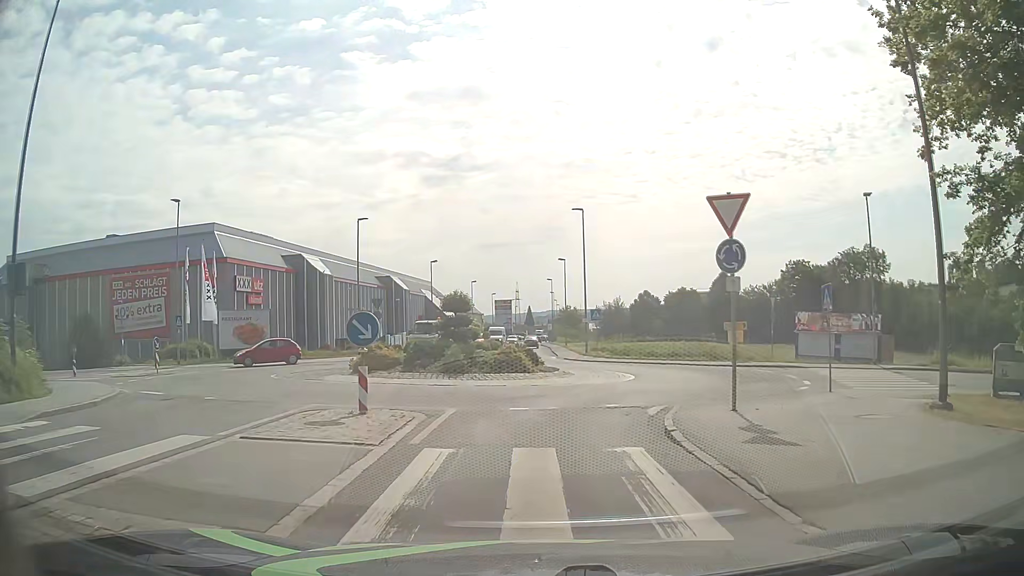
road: tertiary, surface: asphalt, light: Day
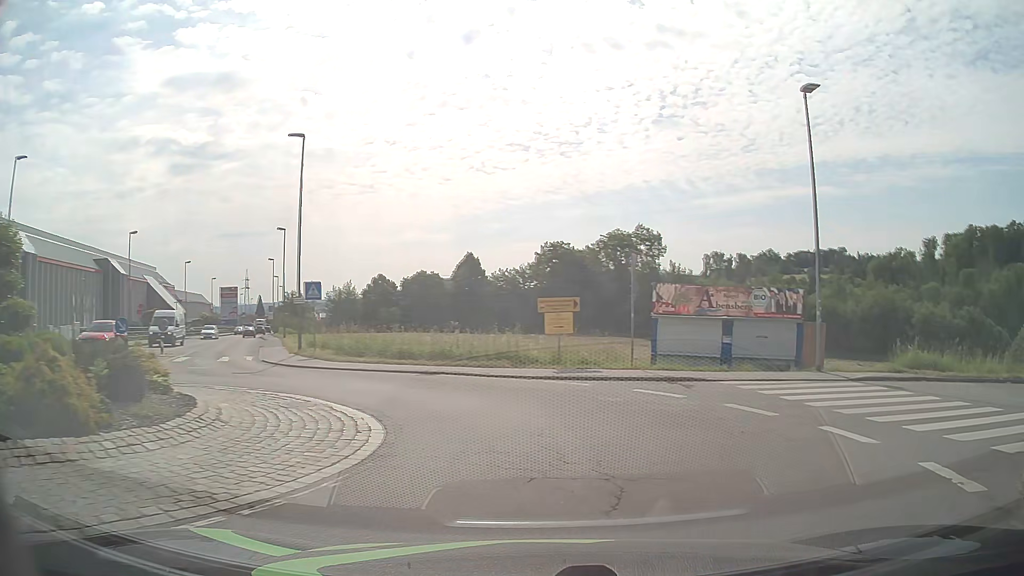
(+1.4, +15.6) m; +24°
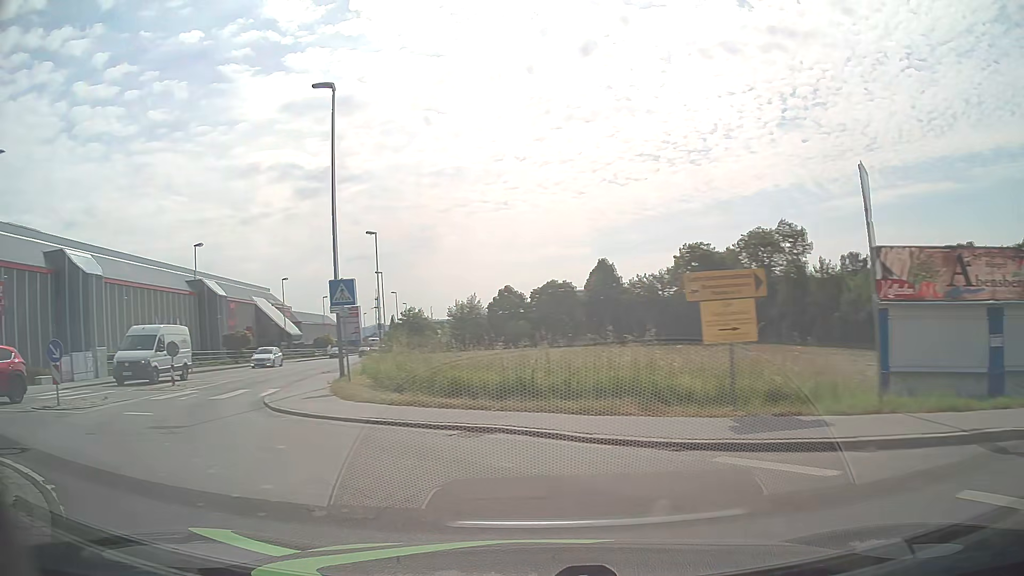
(+0.1, +9.8) m; -13°
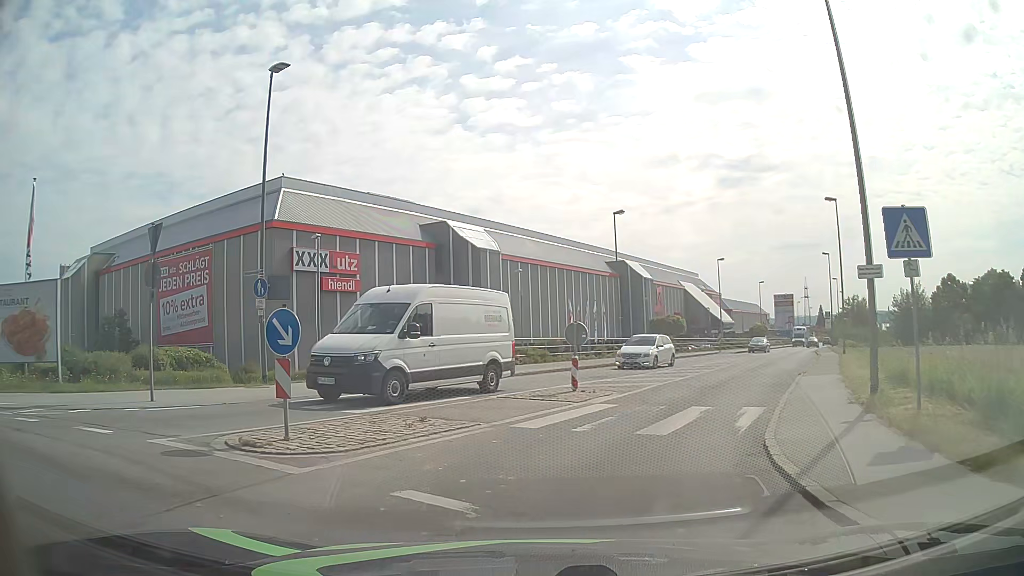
(-3.6, +8.8) m; -36°
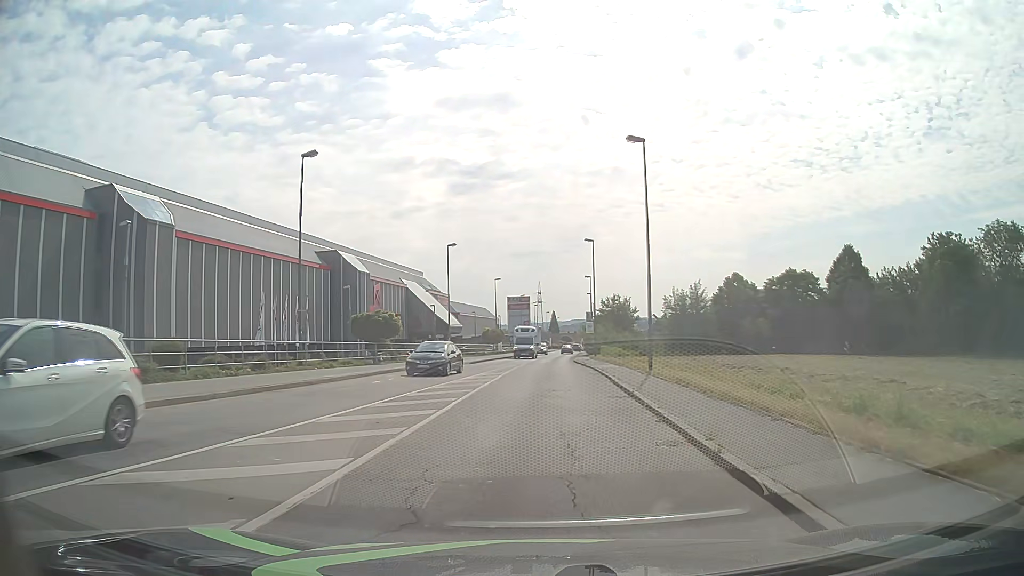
(+3.2, +15.6) m; +23°
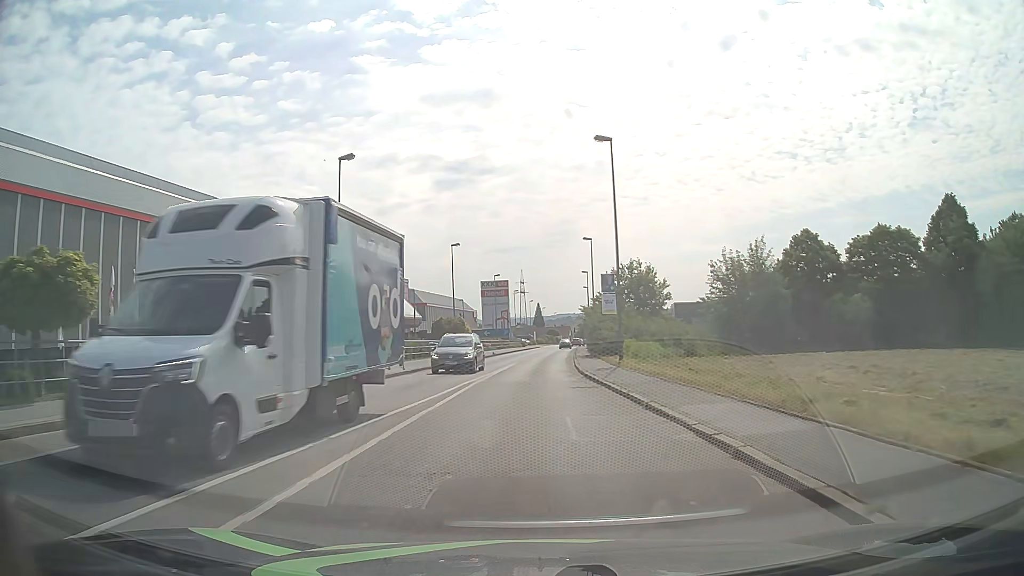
(+0.6, +28.7) m; +1°
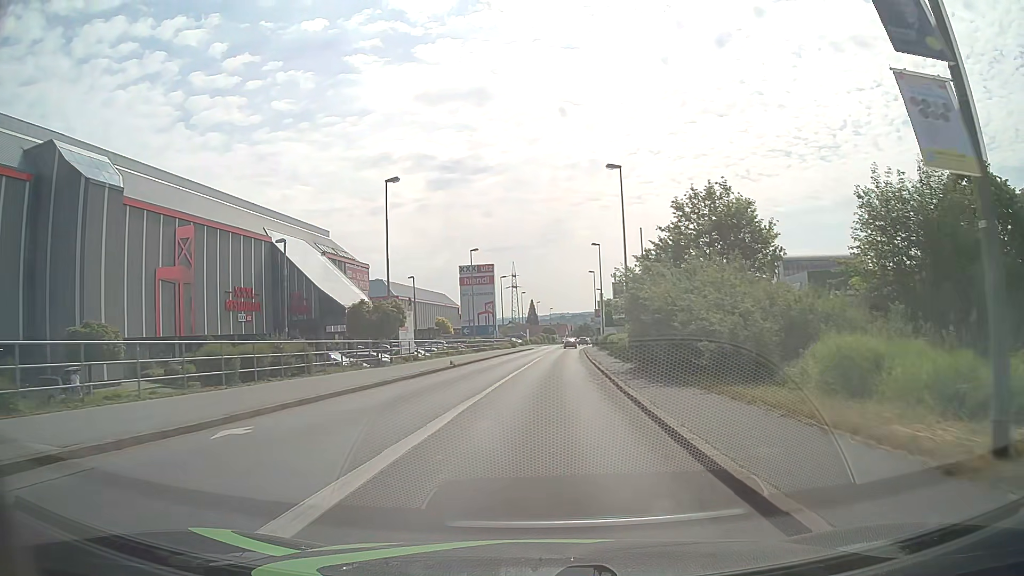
(0.0, +25.3) m; 0°
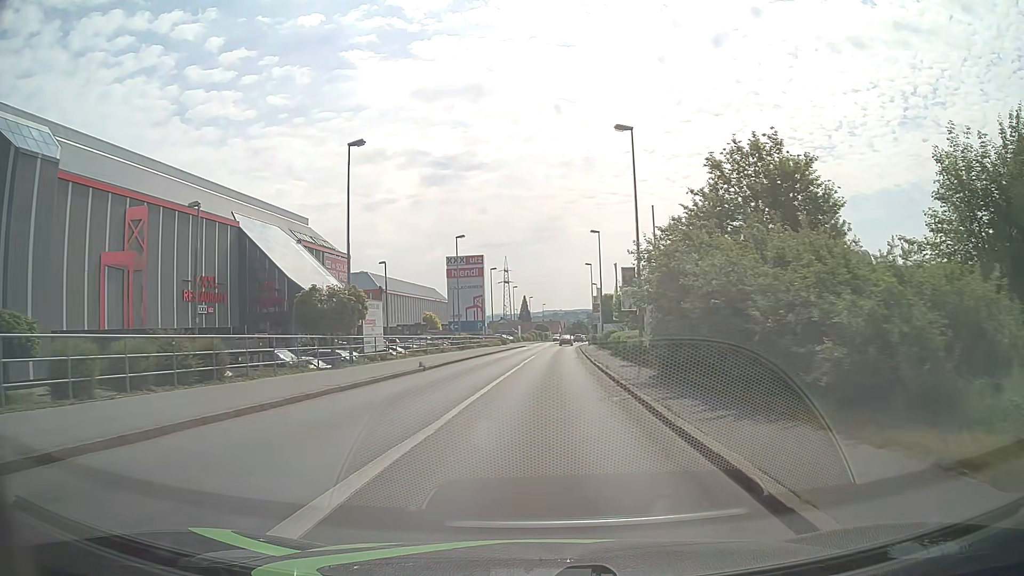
(+0.1, +6.5) m; +1°
(0, +10) (0, +20) (+1, +30) (+1, +40) (+2, +50) (+2, +60) (+3, +70) (+4, +80) (+4, +90) (+6, +100) m
